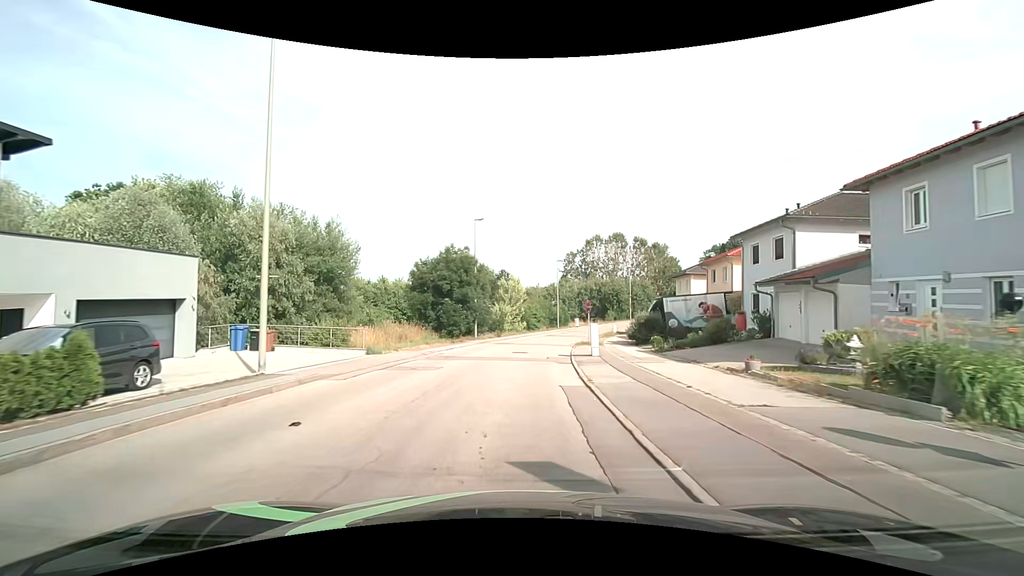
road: residential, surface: asphalt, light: Day
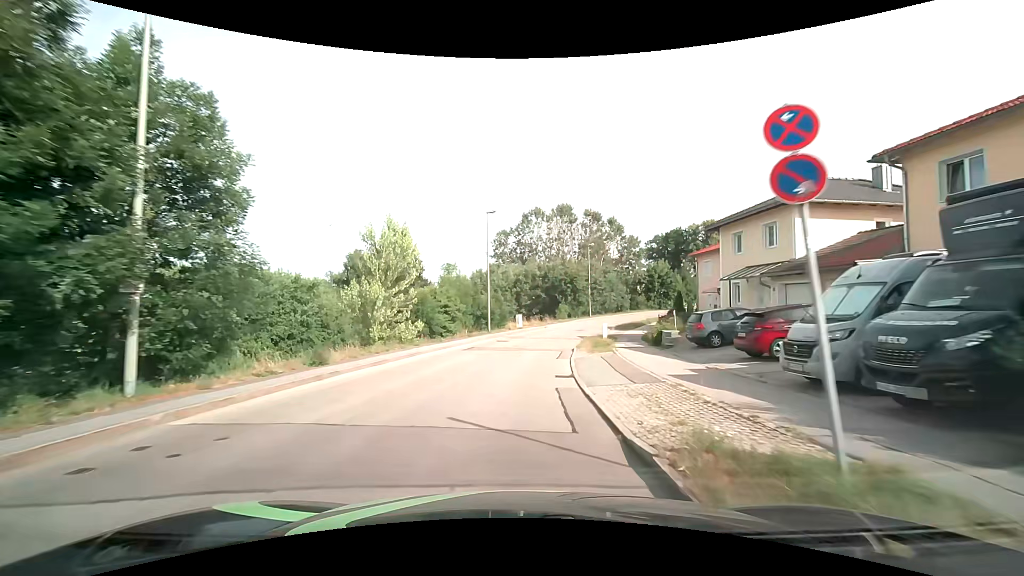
(+1.7, +30.9) m; +8°
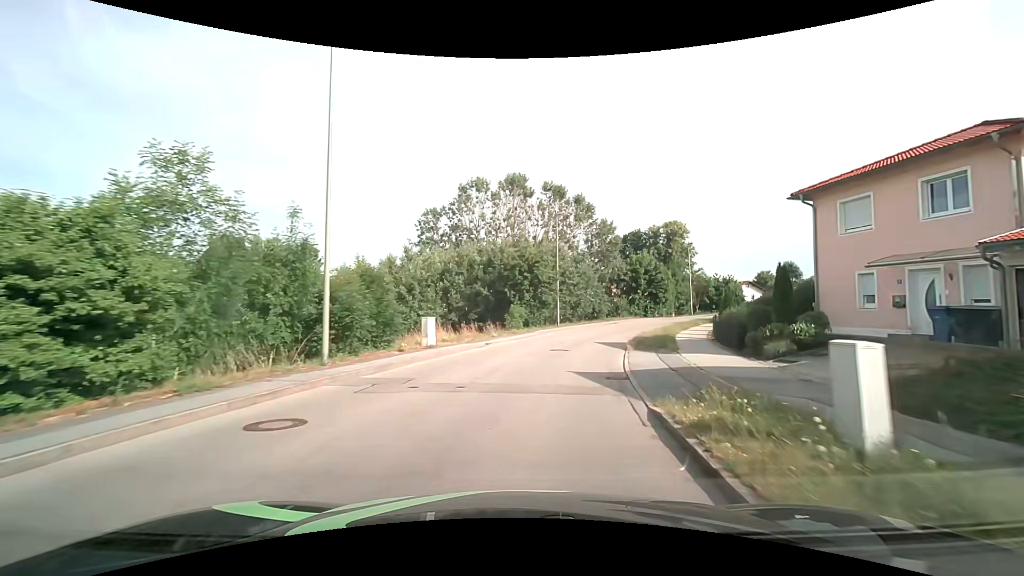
(+1.4, +25.3) m; +7°
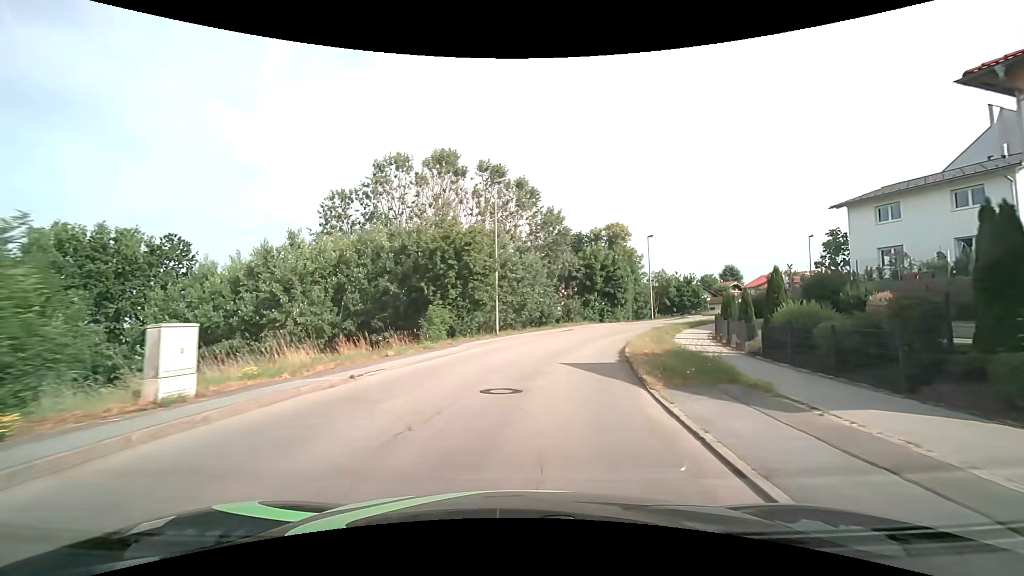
(+0.7, +12.0) m; +7°
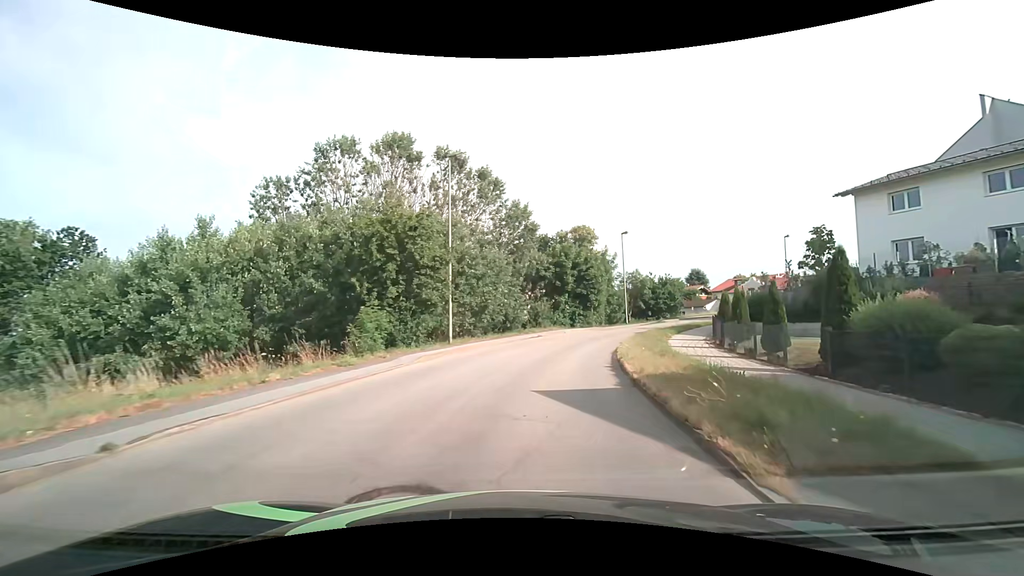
(+0.2, +5.8) m; +4°
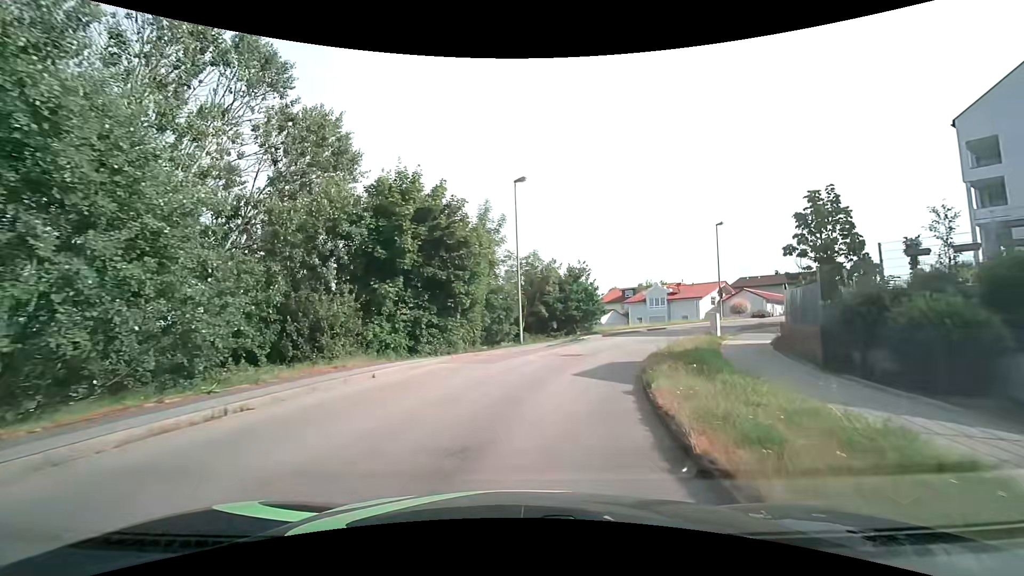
(+3.4, +24.6) m; +15°
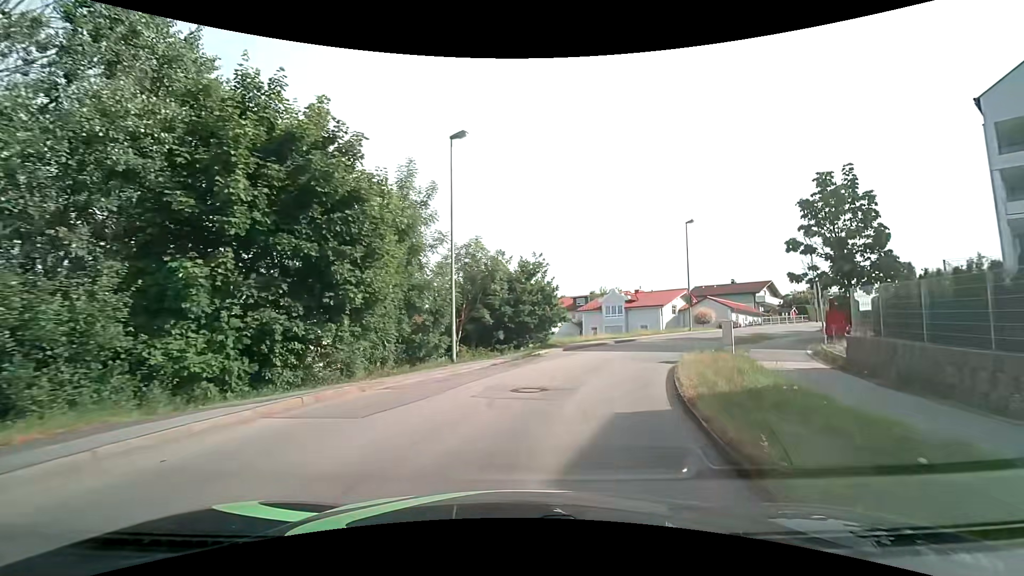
(+0.4, +8.0) m; +6°
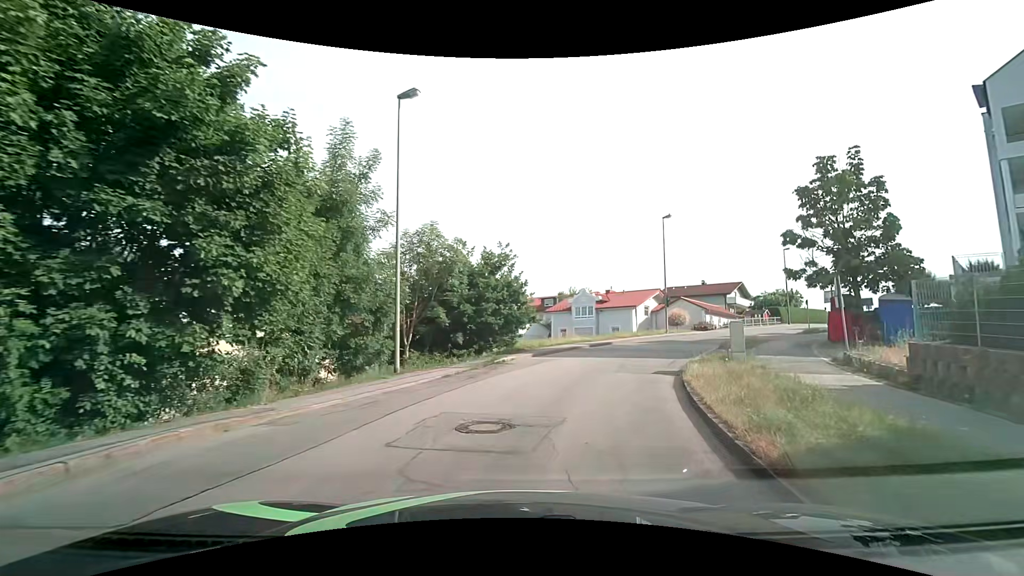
(+0.1, +3.7) m; +3°
(+1, +10) (+4, +19) (+9, +28) (+15, +36) (+22, +44) (+29, +51) (+36, +57) (+44, +64) (+51, +71) (+58, +78) m
